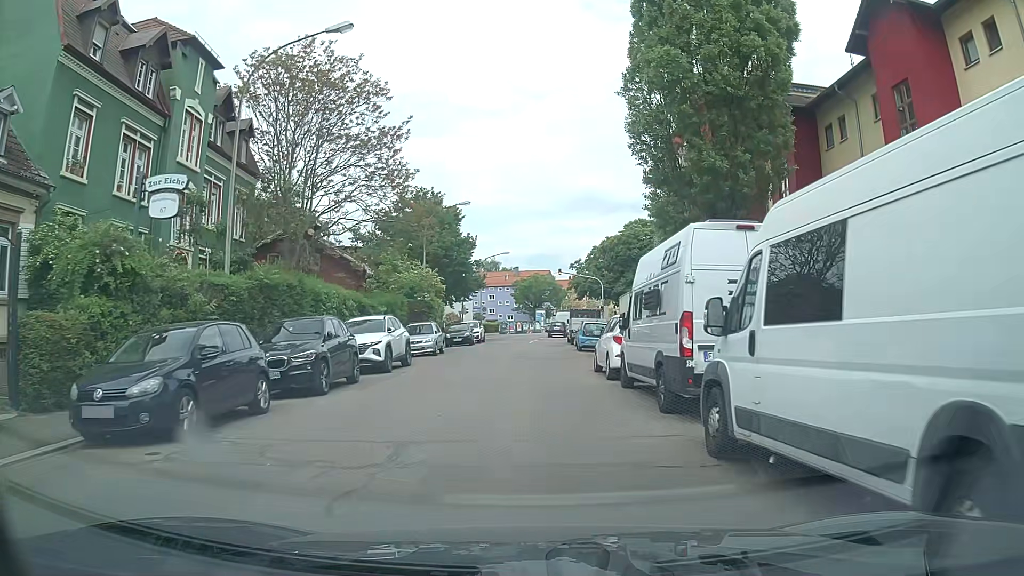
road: tertiary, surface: asphalt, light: Day
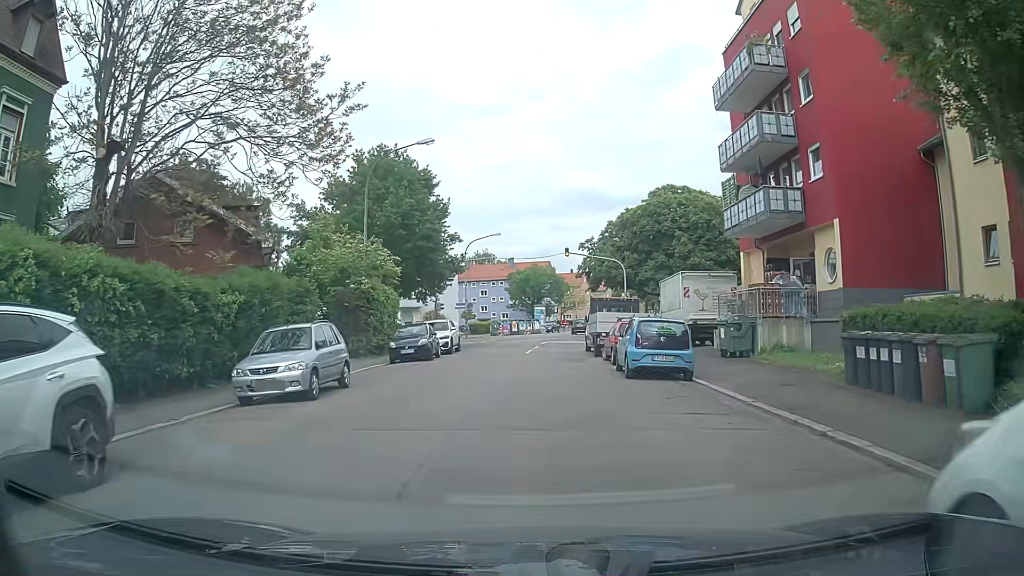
(-0.1, +16.6) m; 0°
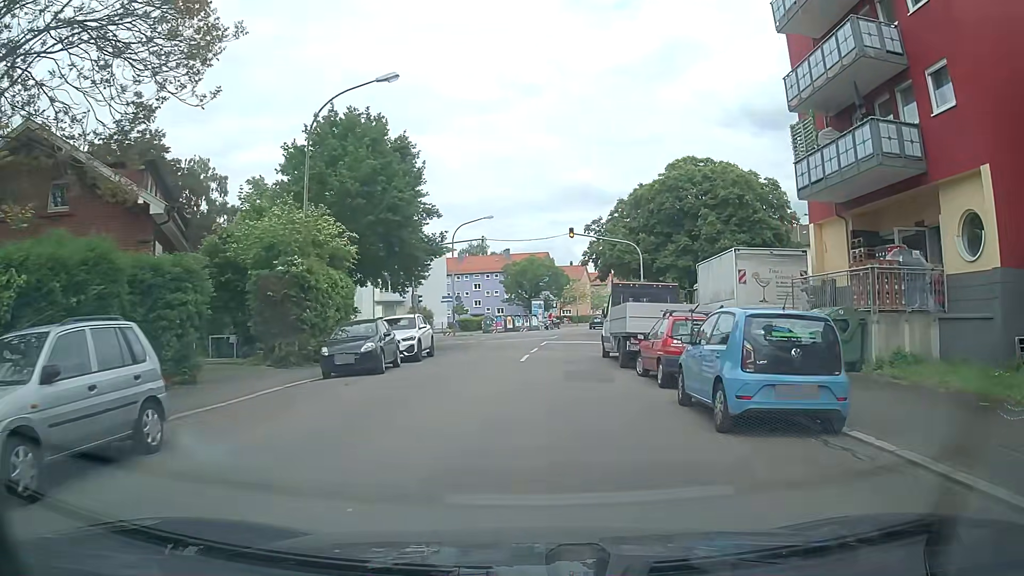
(+0.1, +8.2) m; +1°
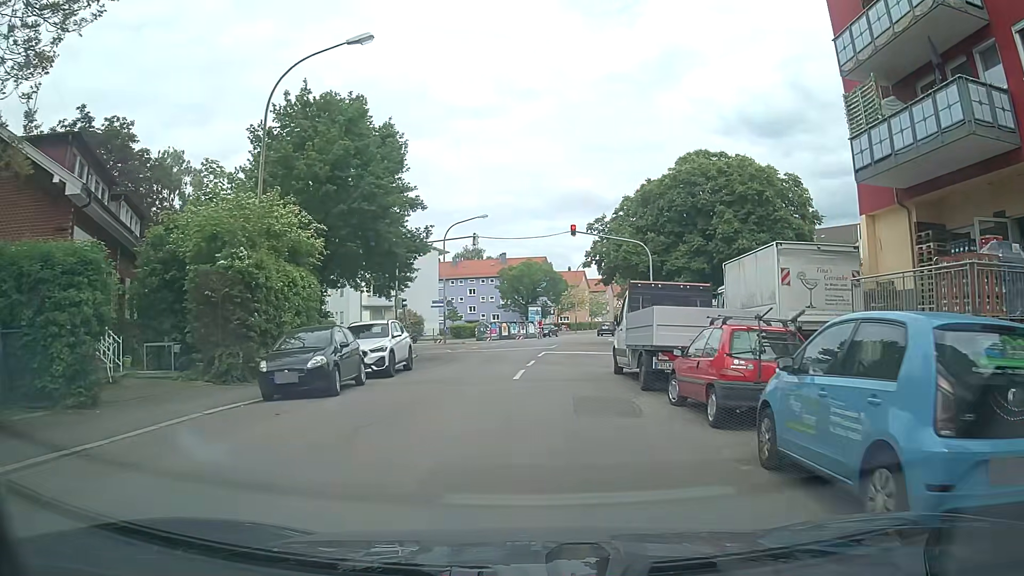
(0.0, +4.0) m; 0°
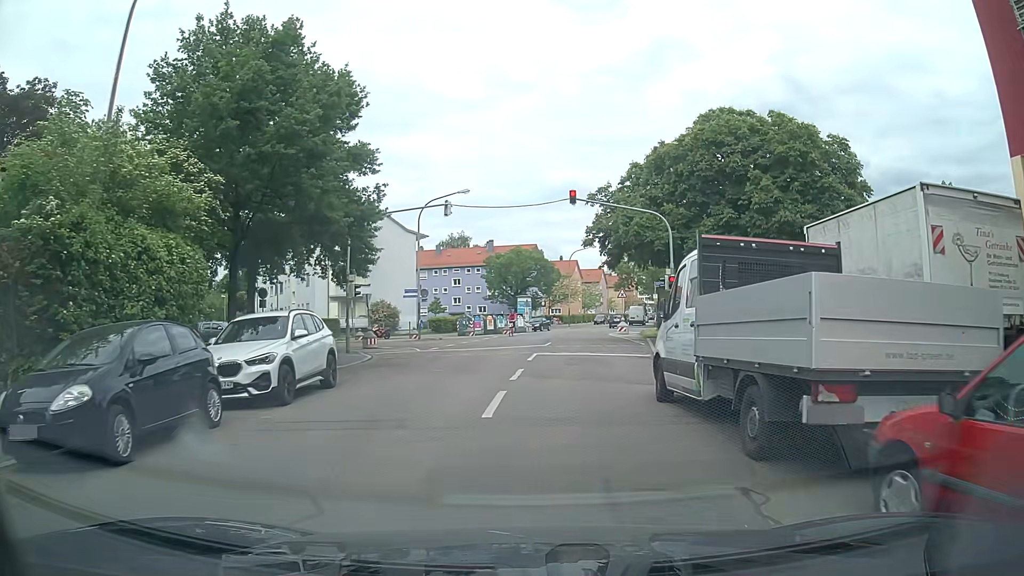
(+0.1, +7.5) m; +1°
